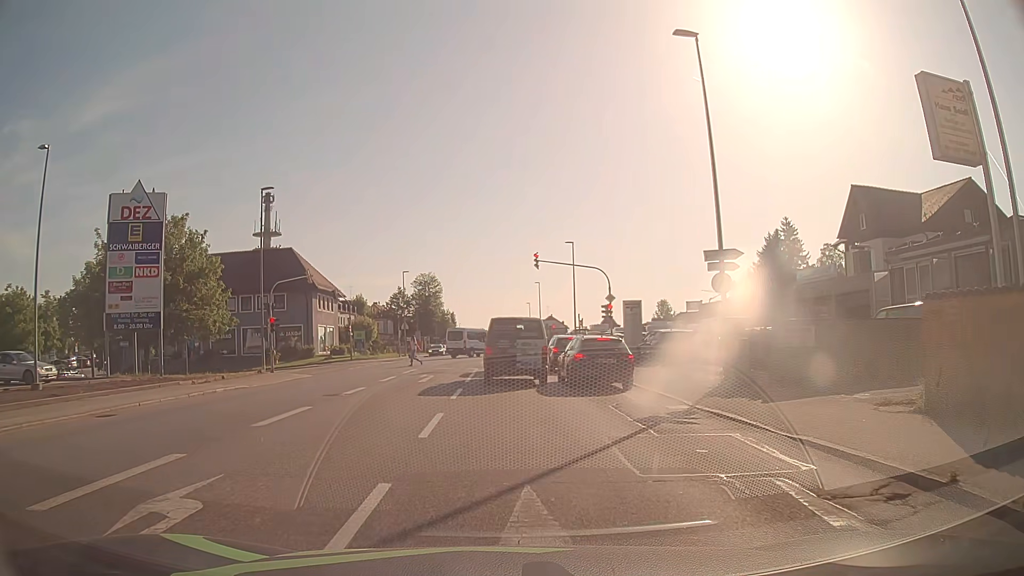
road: tertiary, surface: asphalt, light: Day
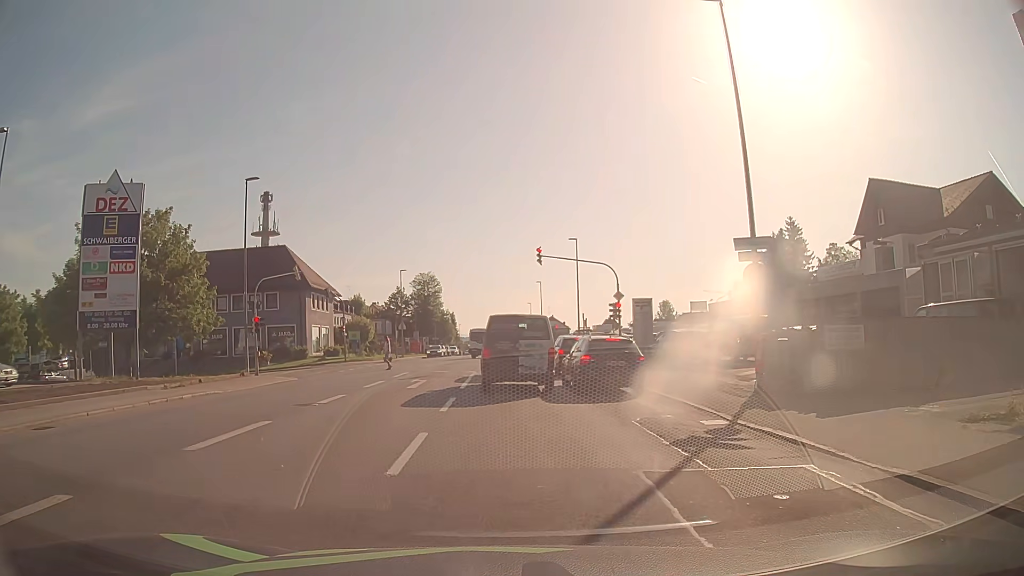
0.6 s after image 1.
(0.0, +2.5) m; 0°
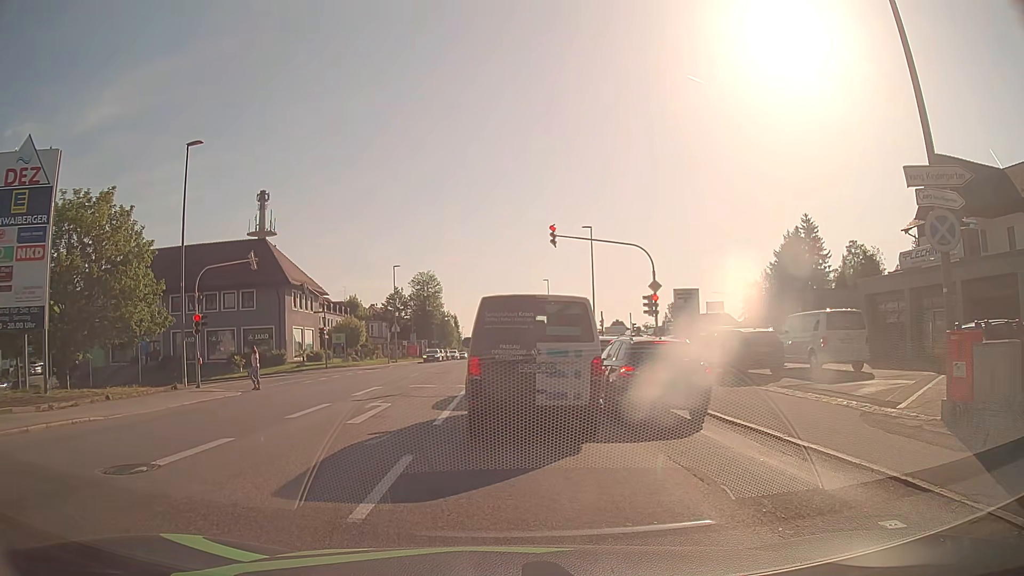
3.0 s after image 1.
(0.0, +7.5) m; -1°
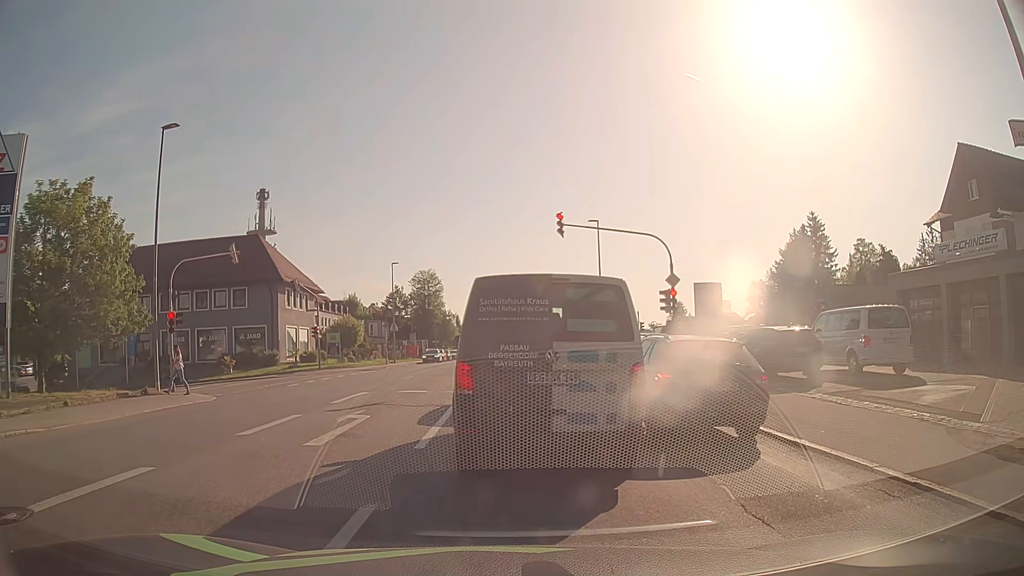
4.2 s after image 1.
(0.0, +2.4) m; 0°
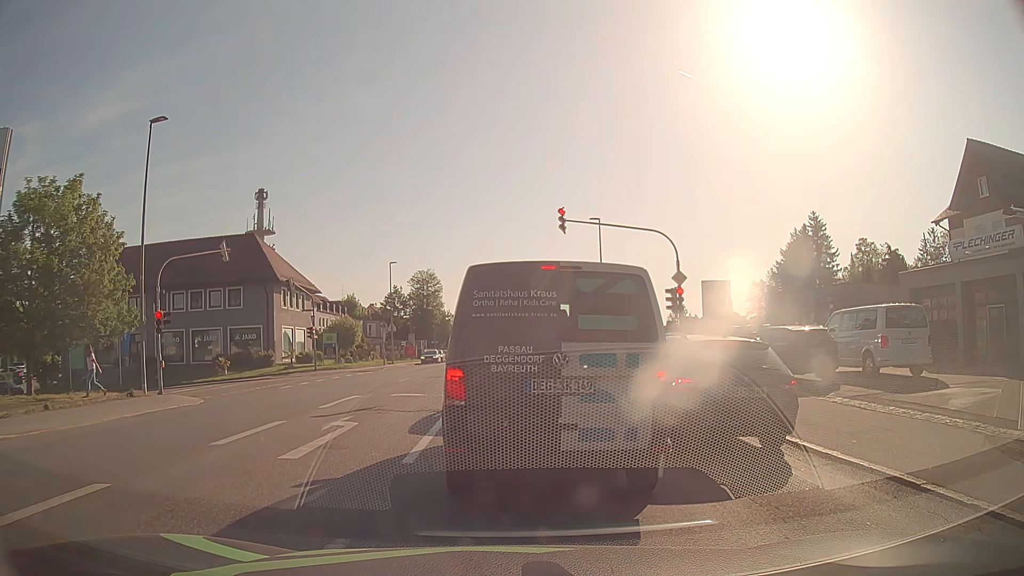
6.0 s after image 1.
(0.0, +0.9) m; 0°
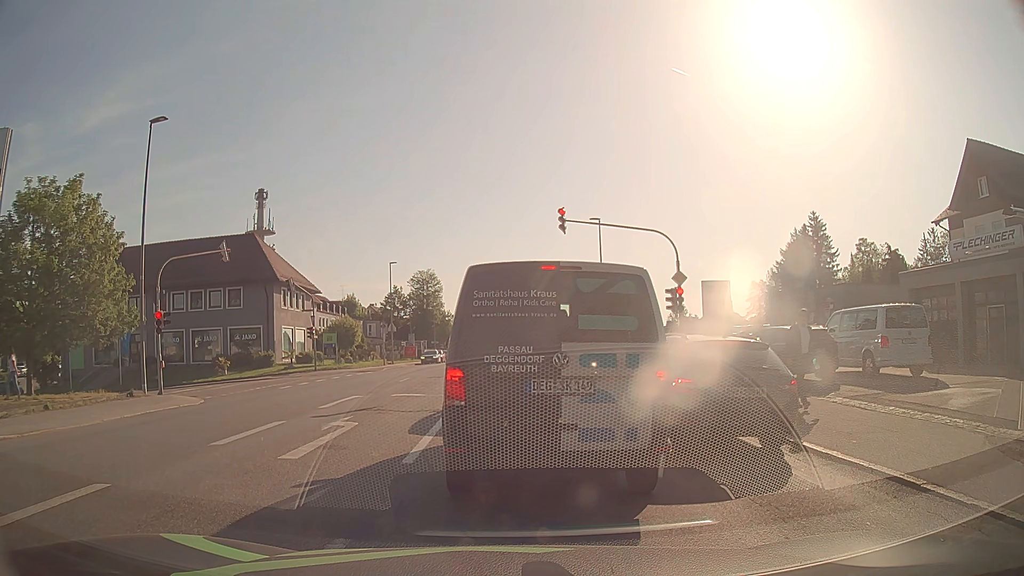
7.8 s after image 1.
(0.0, 0.0) m; 0°
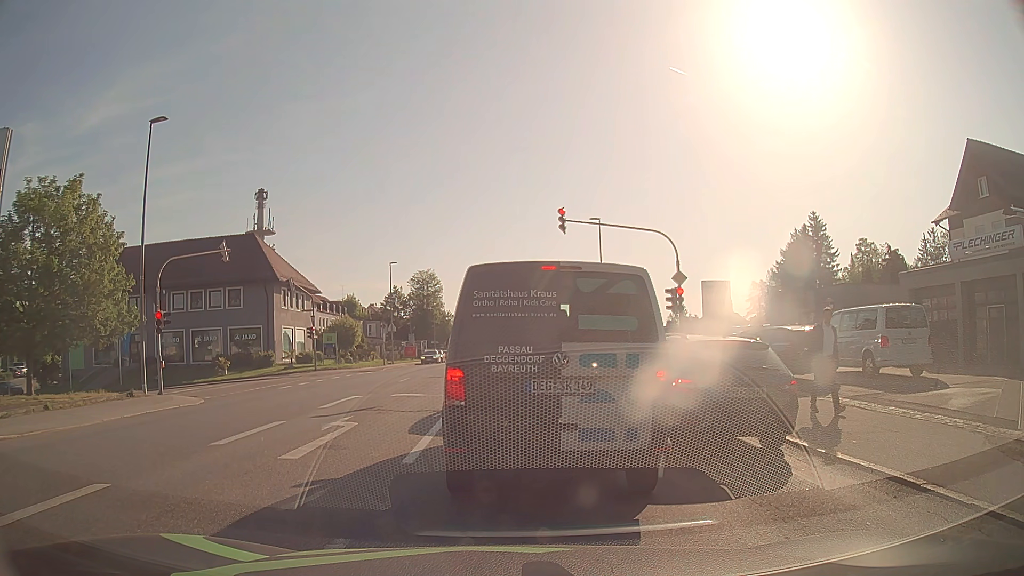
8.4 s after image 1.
(0.0, 0.0) m; 0°
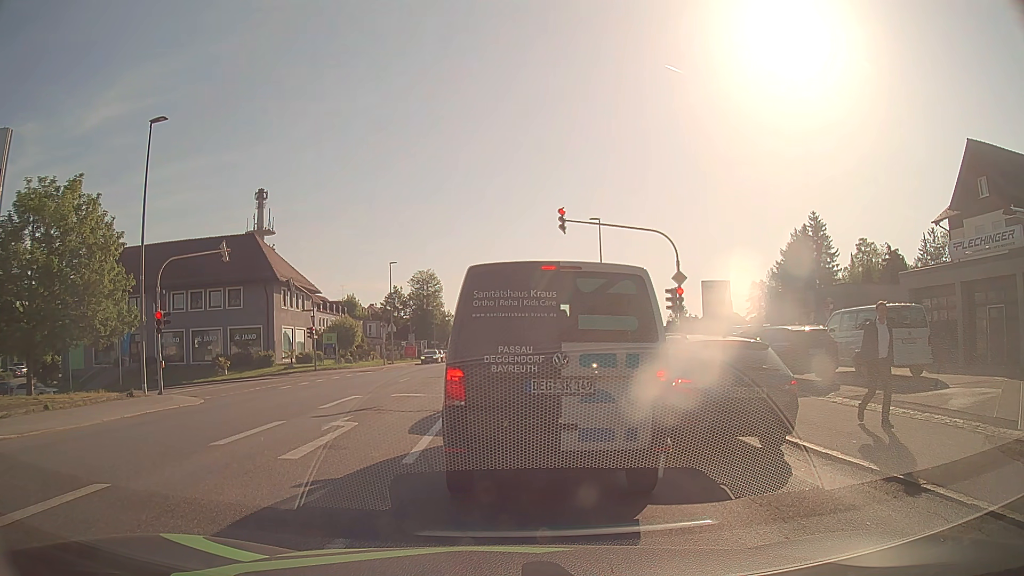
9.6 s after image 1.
(0.0, 0.0) m; 0°
